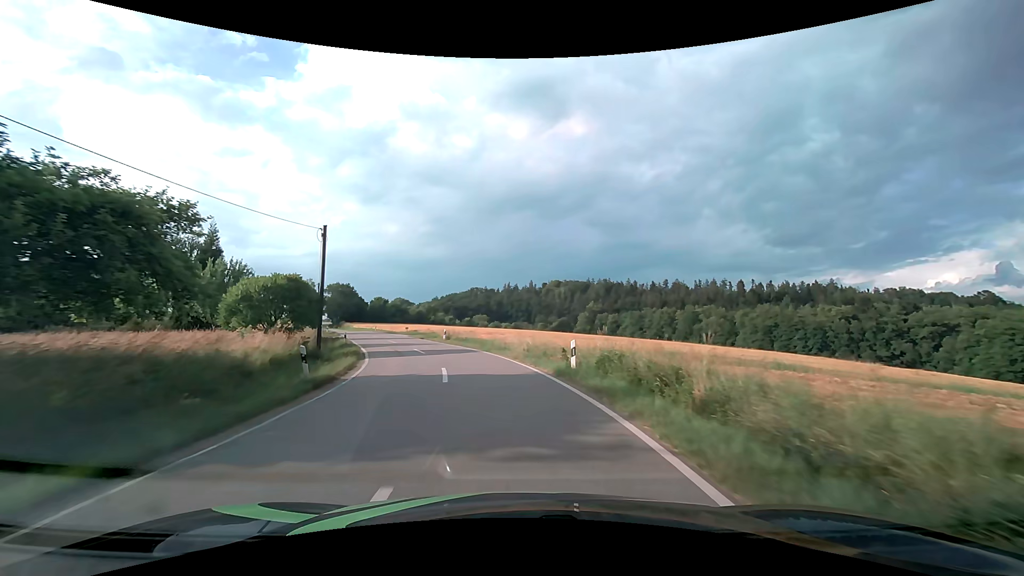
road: tertiary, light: Day
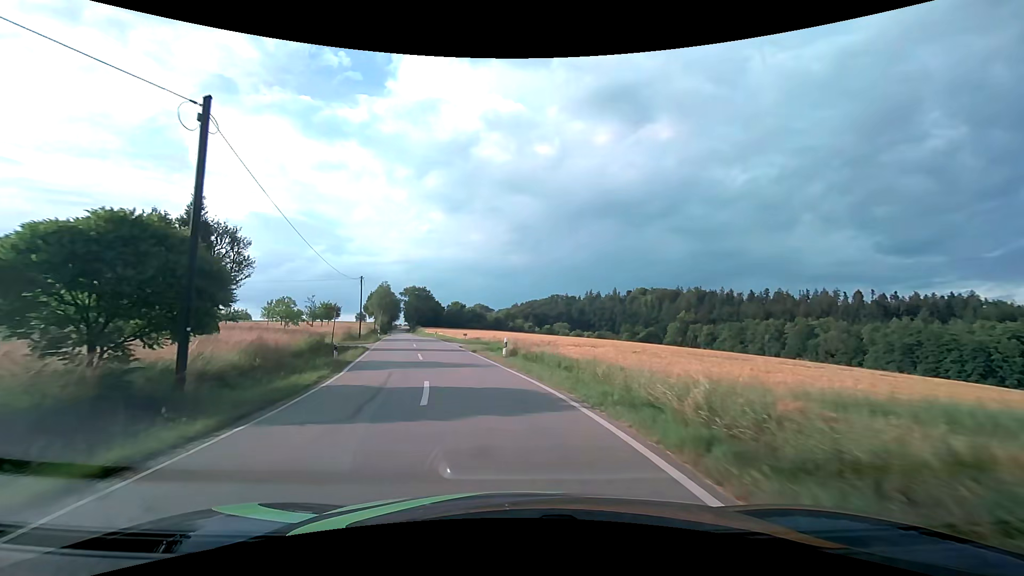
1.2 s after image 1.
(-1.1, +15.6) m; -9°
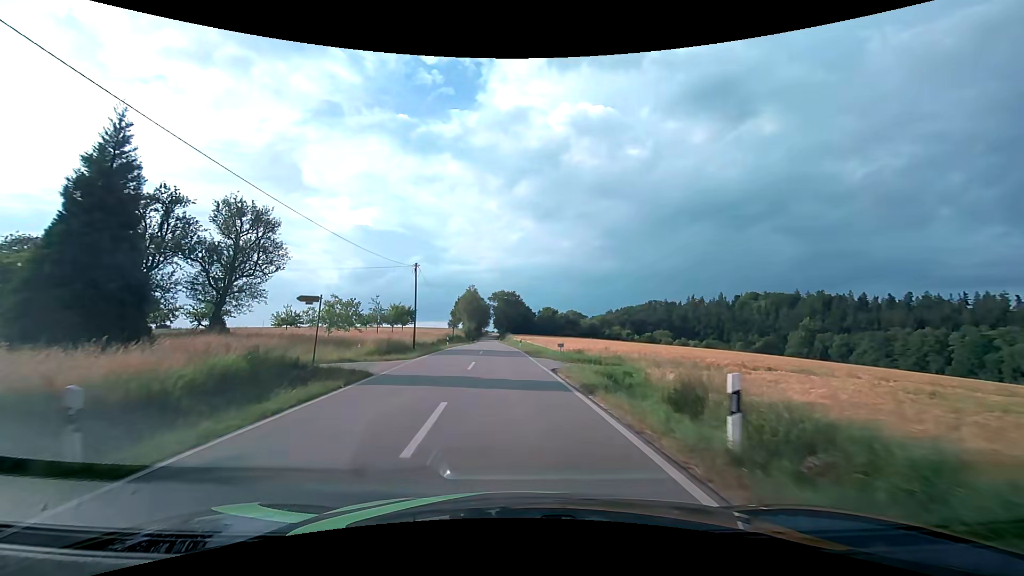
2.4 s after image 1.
(-1.6, +16.1) m; -11°
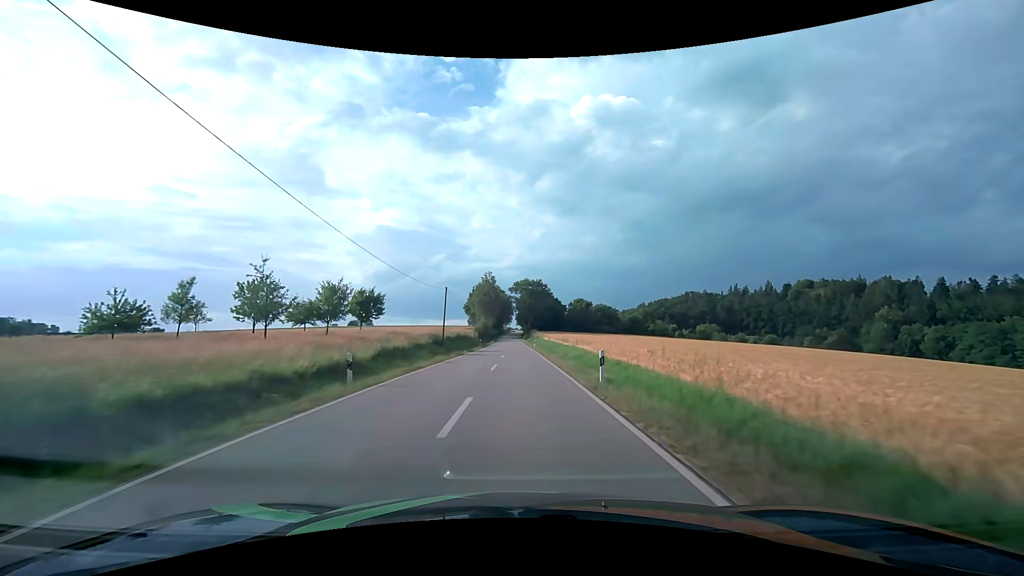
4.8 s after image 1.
(-1.6, +34.9) m; -3°
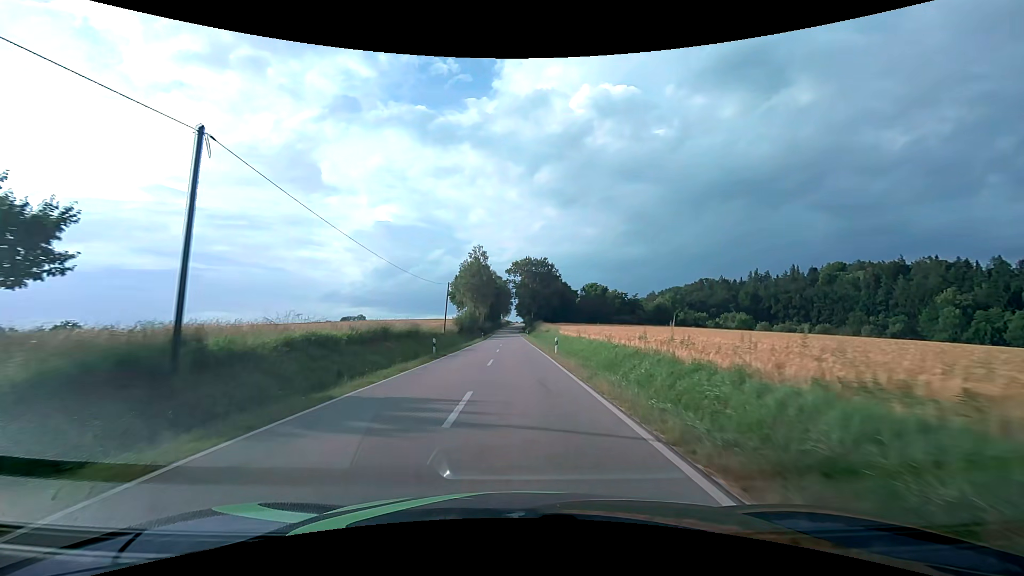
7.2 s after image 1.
(+0.1, +35.9) m; 0°
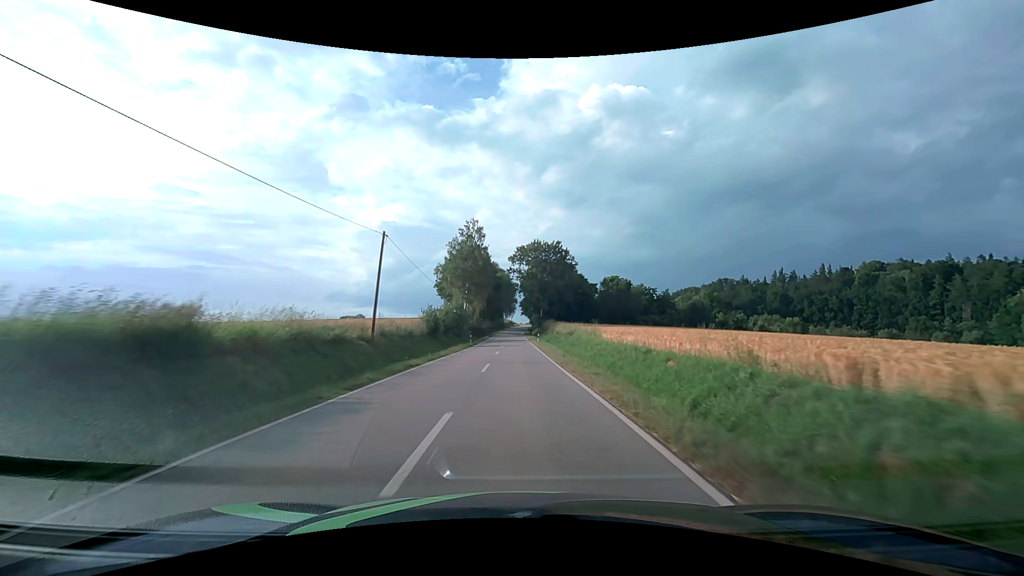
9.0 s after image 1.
(-0.1, +27.0) m; -1°
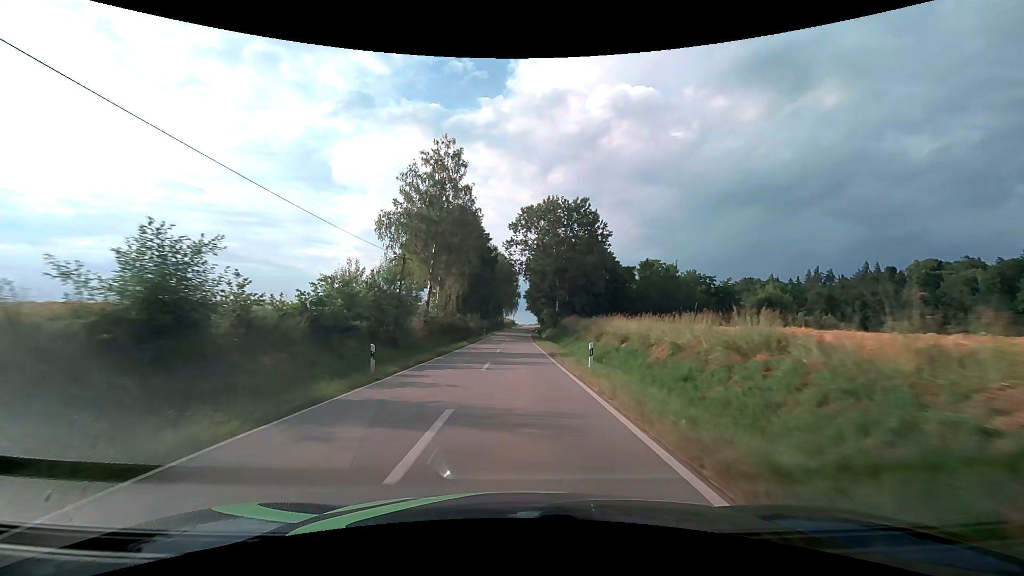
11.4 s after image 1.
(-0.1, +36.3) m; 0°
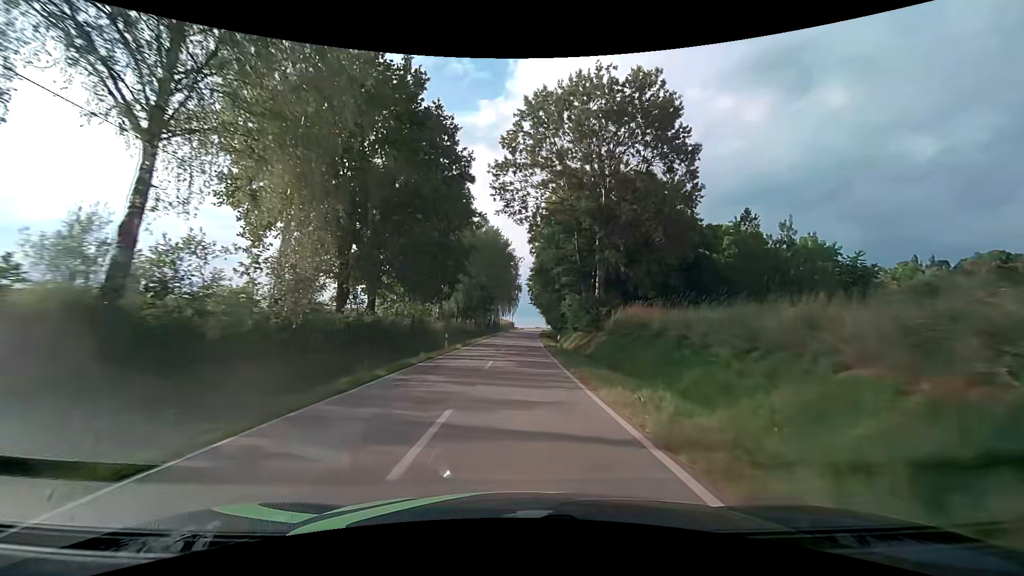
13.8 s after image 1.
(+0.1, +35.9) m; 0°
(0, +10) (0, +20) (0, +30) (0, +40) (+1, +50) (+1, +60) (+1, +70) (+2, +80) (+2, +90) (+3, +100) m
